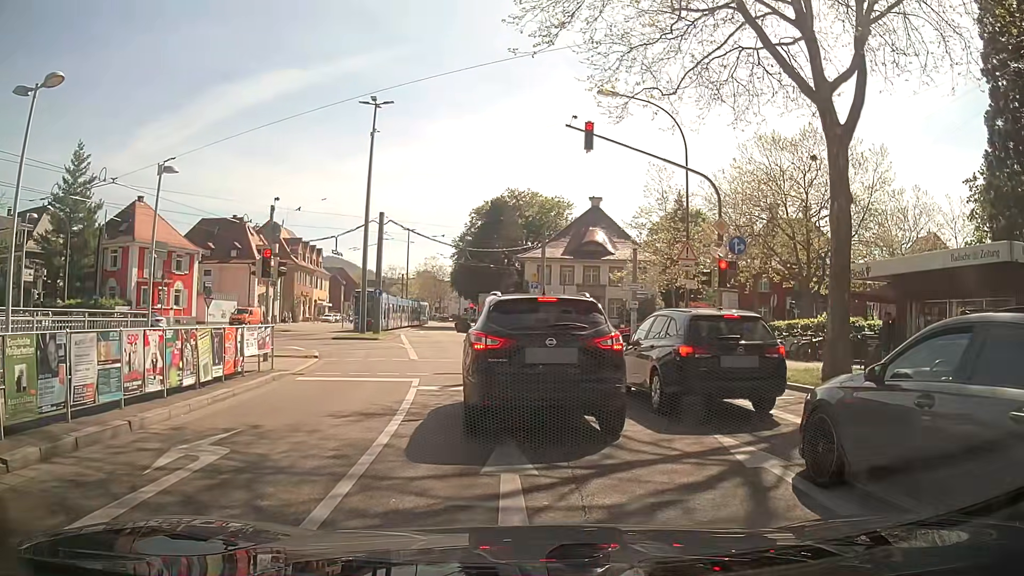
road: secondary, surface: asphalt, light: Day
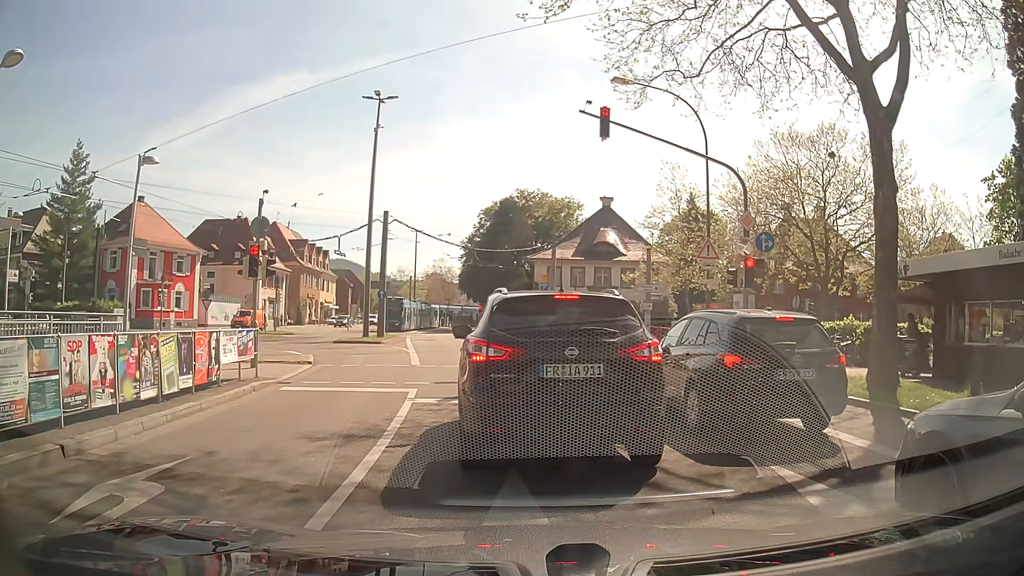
(0.0, +1.5) m; 0°
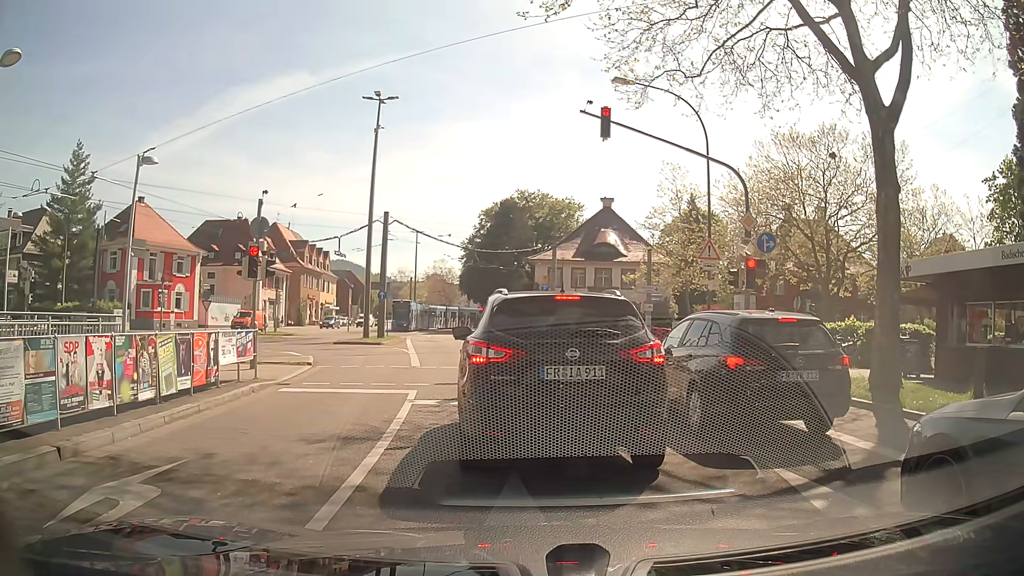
(0.0, +0.1) m; 0°
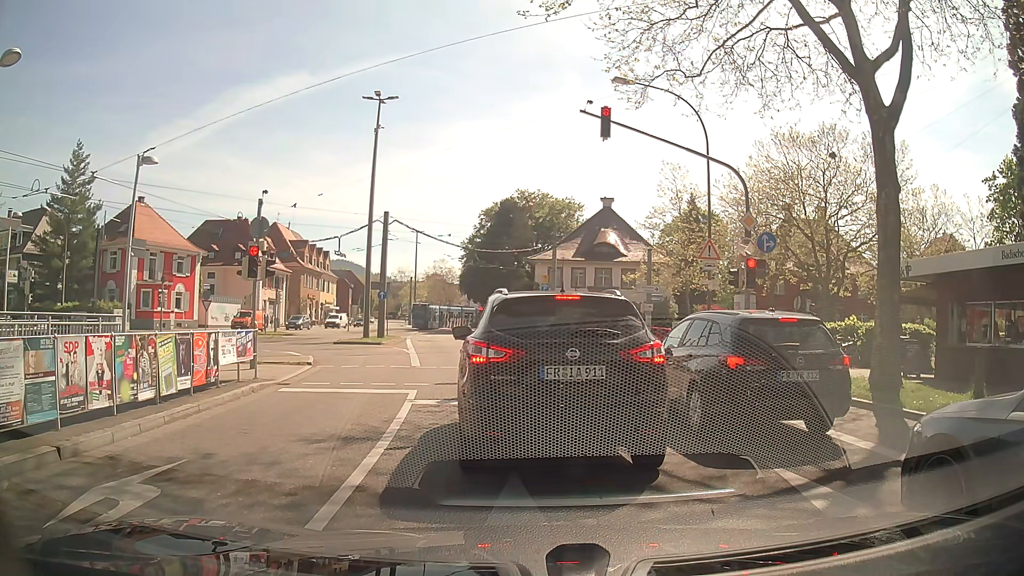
(0.0, +0.1) m; 0°
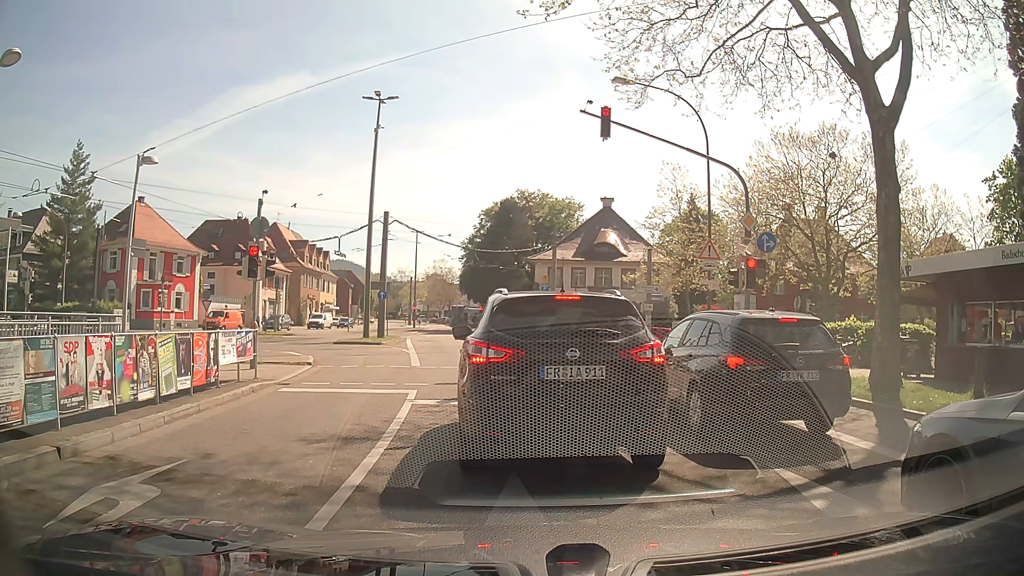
(0.0, 0.0) m; 0°
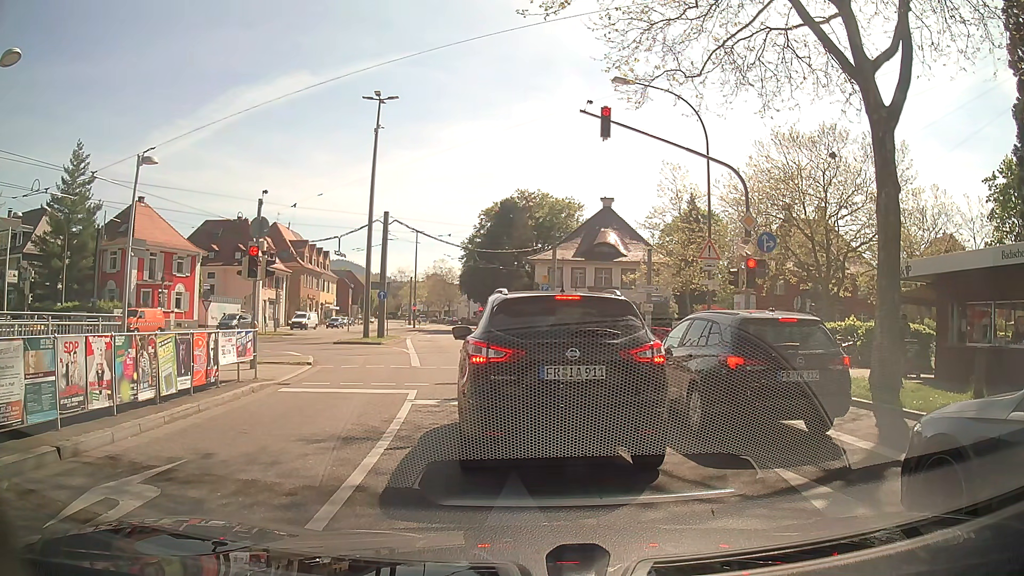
(0.0, 0.0) m; 0°
